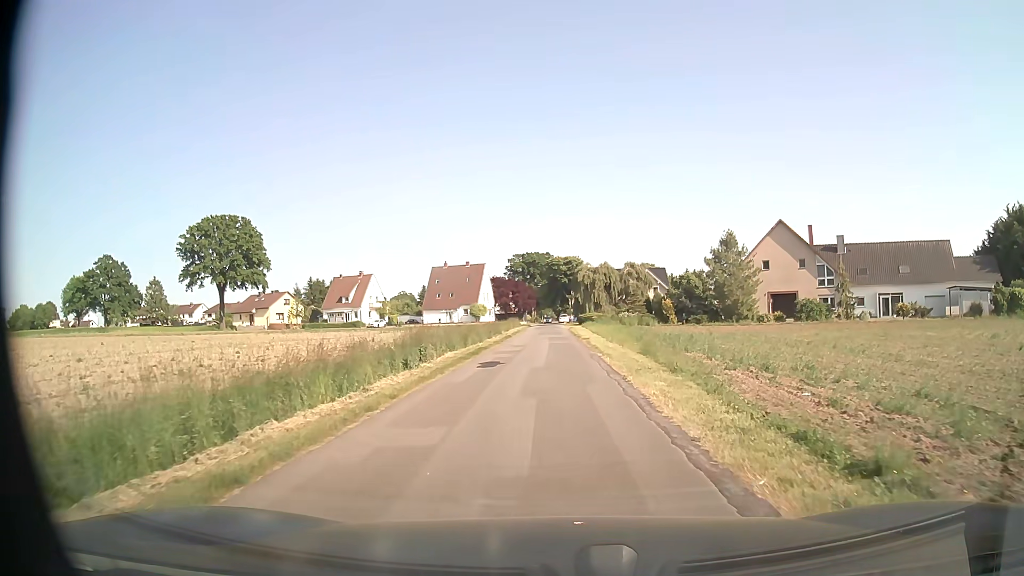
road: unclassified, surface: asphalt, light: Day
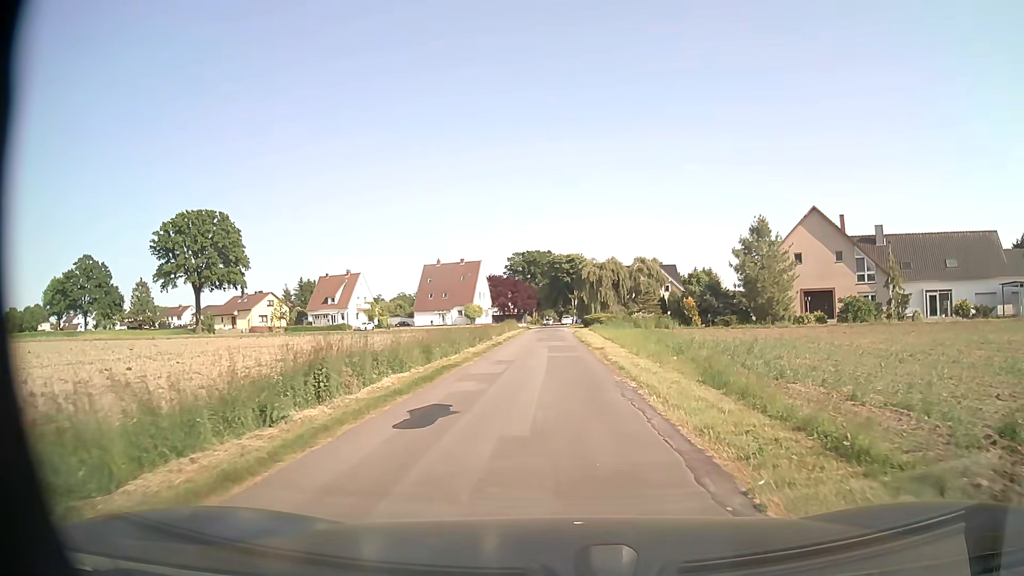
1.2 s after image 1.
(0.0, +9.3) m; 0°
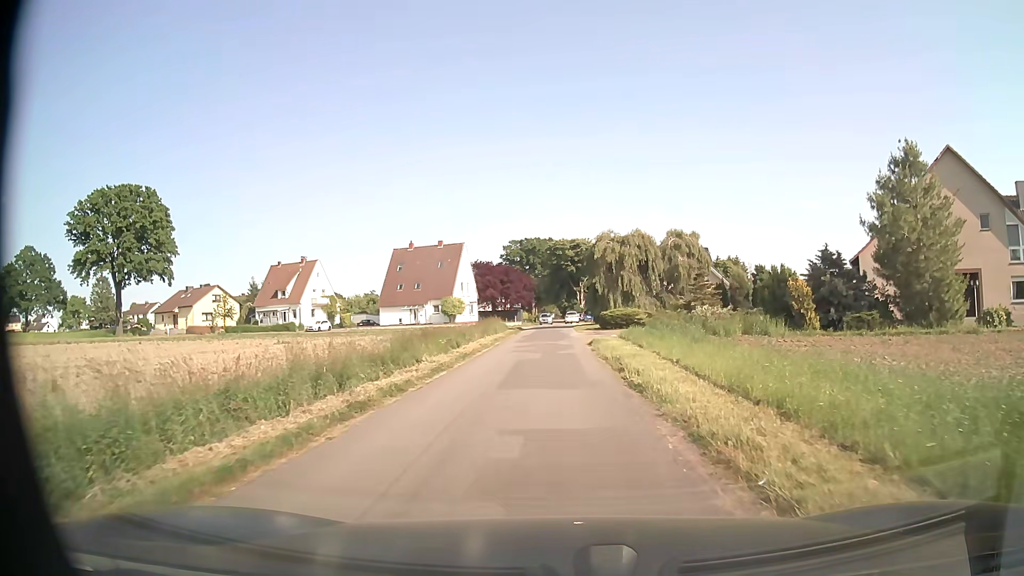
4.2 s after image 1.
(+0.1, +23.3) m; 0°
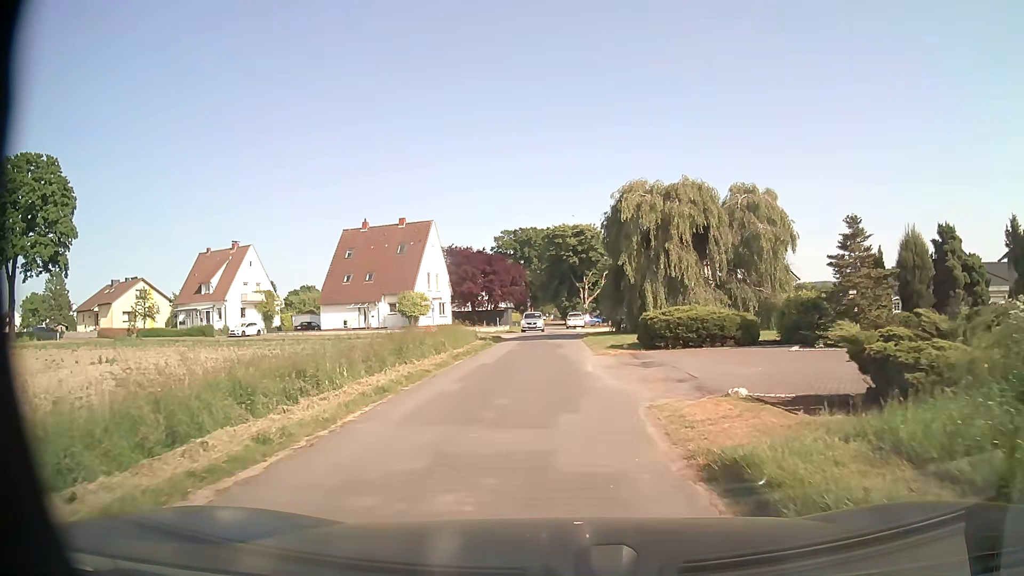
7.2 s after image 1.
(+0.1, +22.2) m; 0°
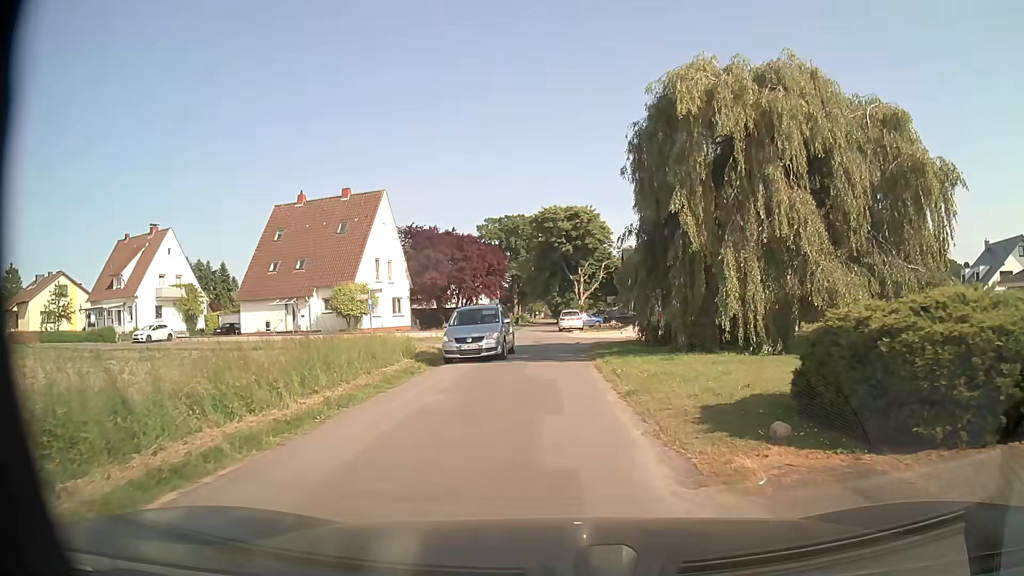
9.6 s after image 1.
(+0.1, +16.0) m; +1°
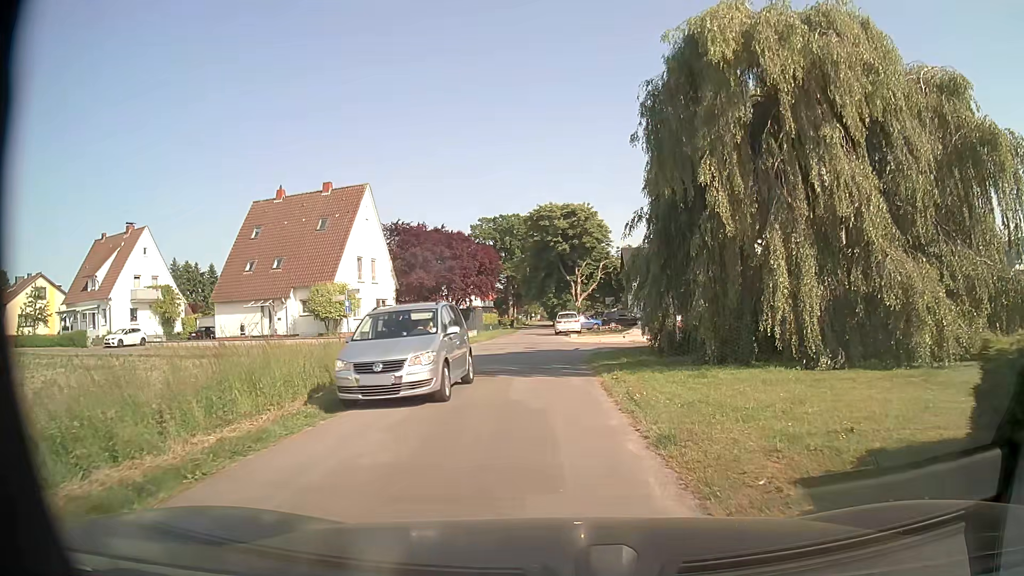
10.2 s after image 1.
(0.0, +3.6) m; +1°
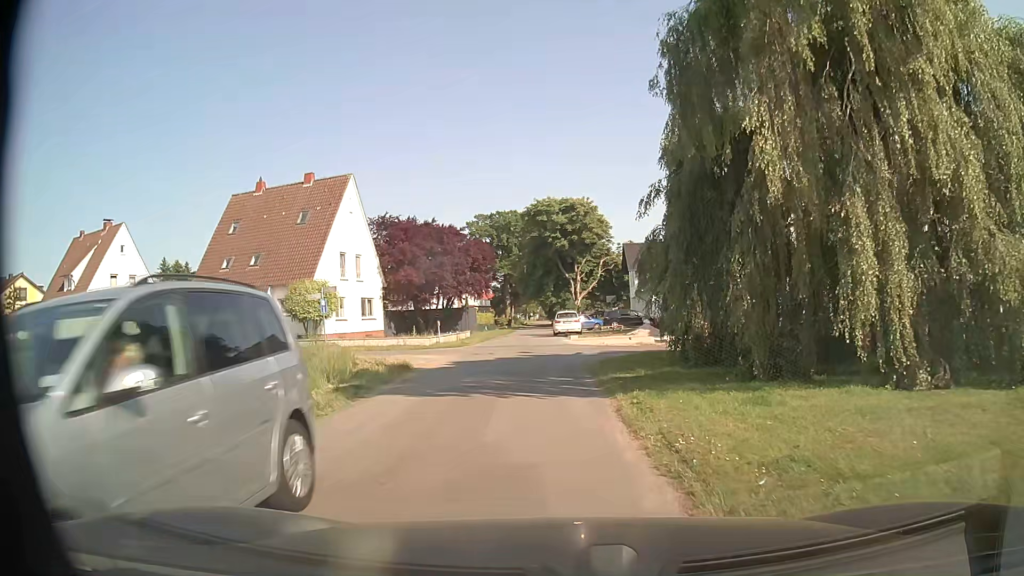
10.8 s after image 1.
(0.0, +3.4) m; -1°
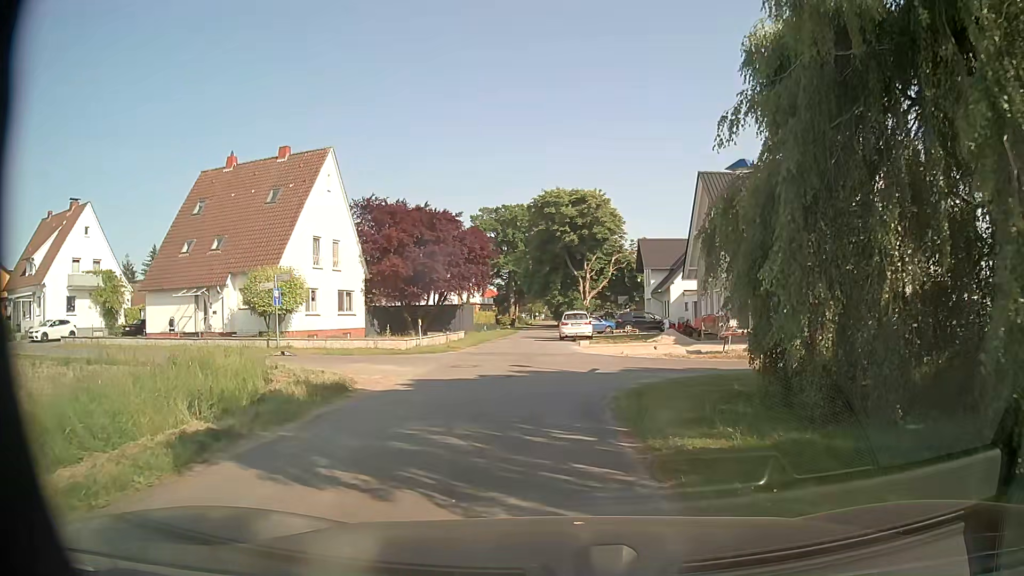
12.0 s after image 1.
(-0.1, +6.1) m; -2°
(0, +10) (0, +20) (-1, +30) (-1, +40) (-1, +50) (-1, +60) (-1, +70) (-1, +80) (-1, +90) (-1, +100) m
